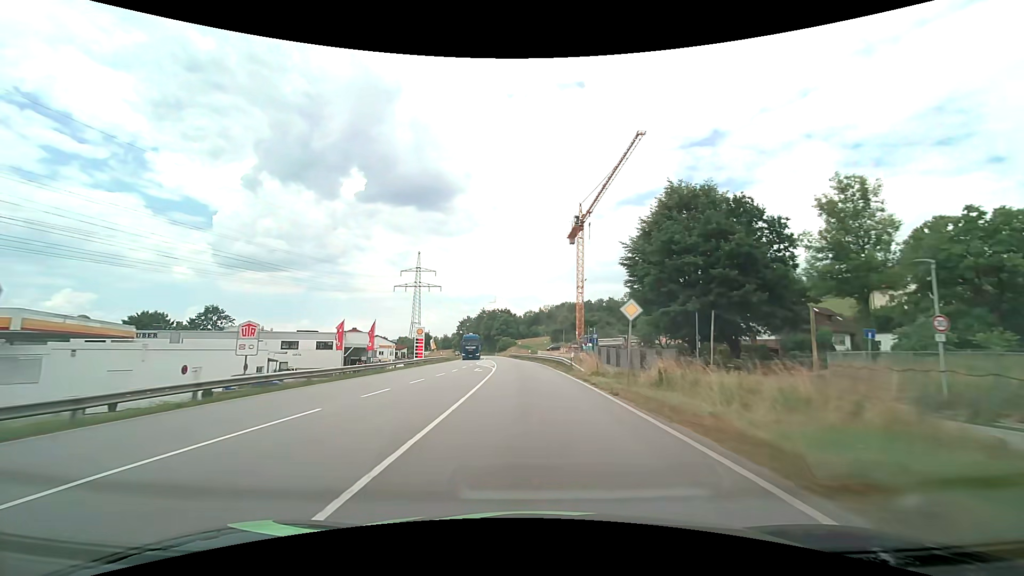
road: primary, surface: asphalt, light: Day
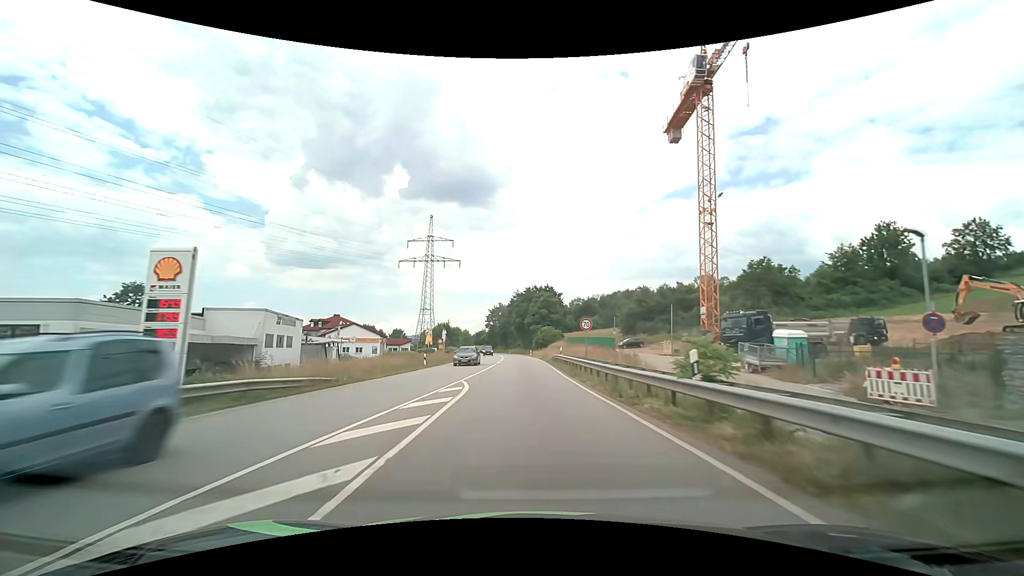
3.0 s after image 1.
(-2.2, +54.0) m; -5°
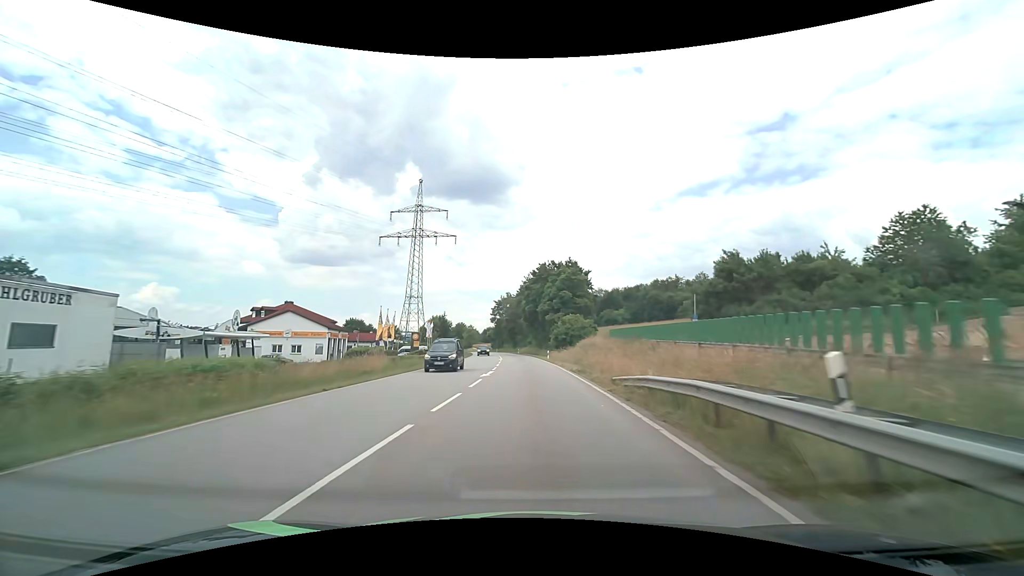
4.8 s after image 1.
(-0.7, +32.4) m; -2°
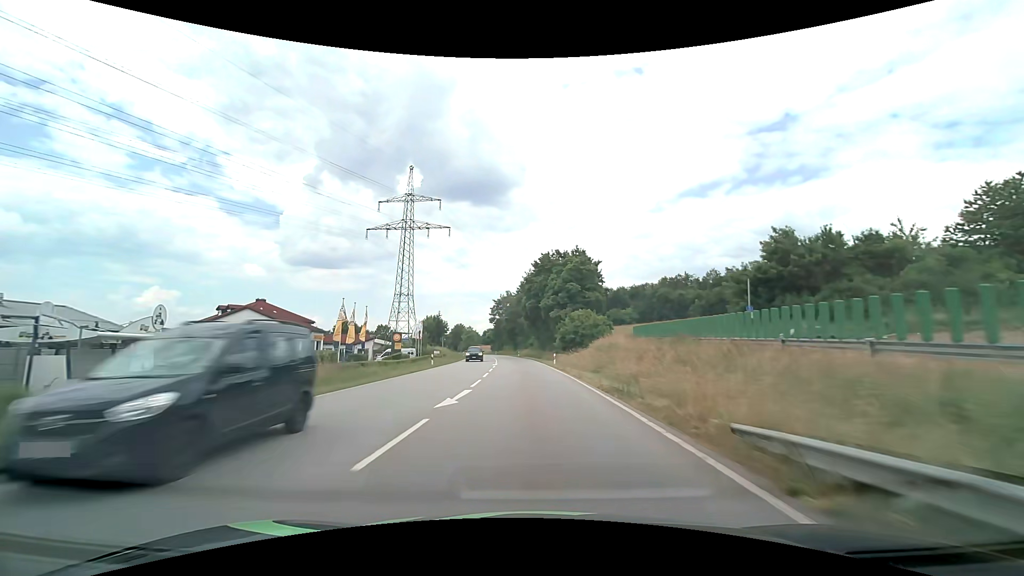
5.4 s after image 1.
(0.0, +10.8) m; 0°
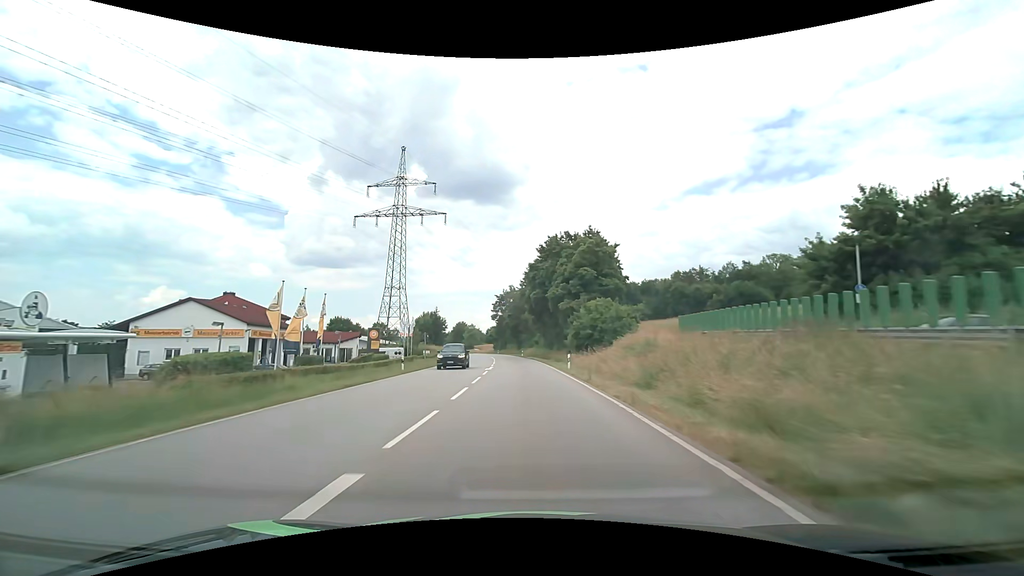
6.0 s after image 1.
(0.0, +10.8) m; -1°
